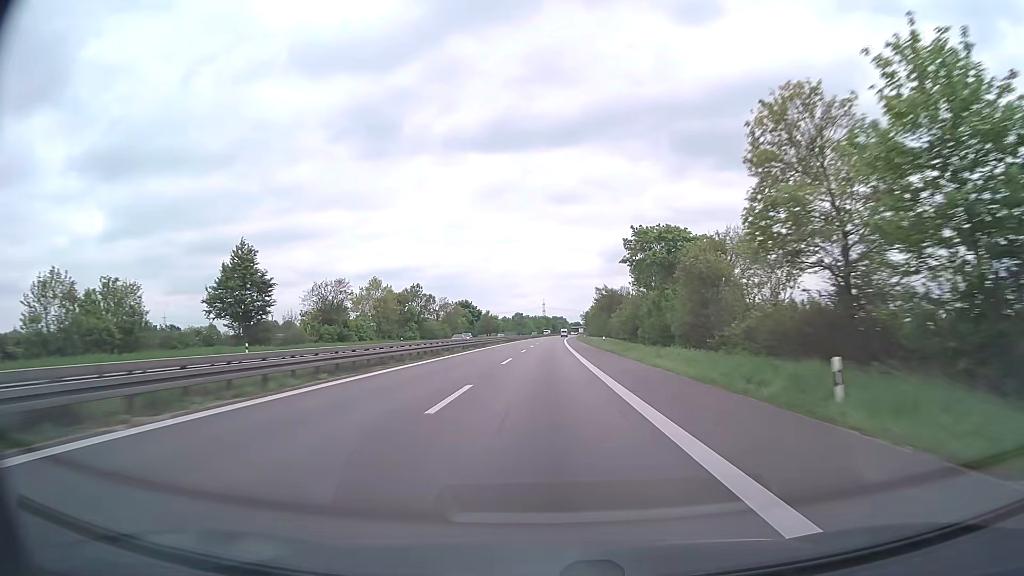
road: trunk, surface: asphalt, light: Day
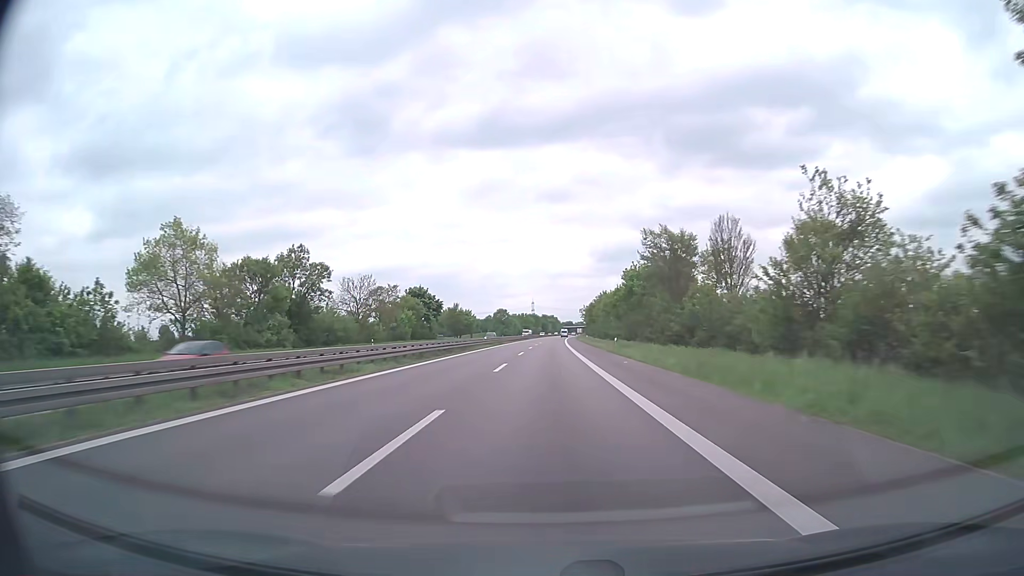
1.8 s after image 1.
(+0.5, +59.9) m; +1°
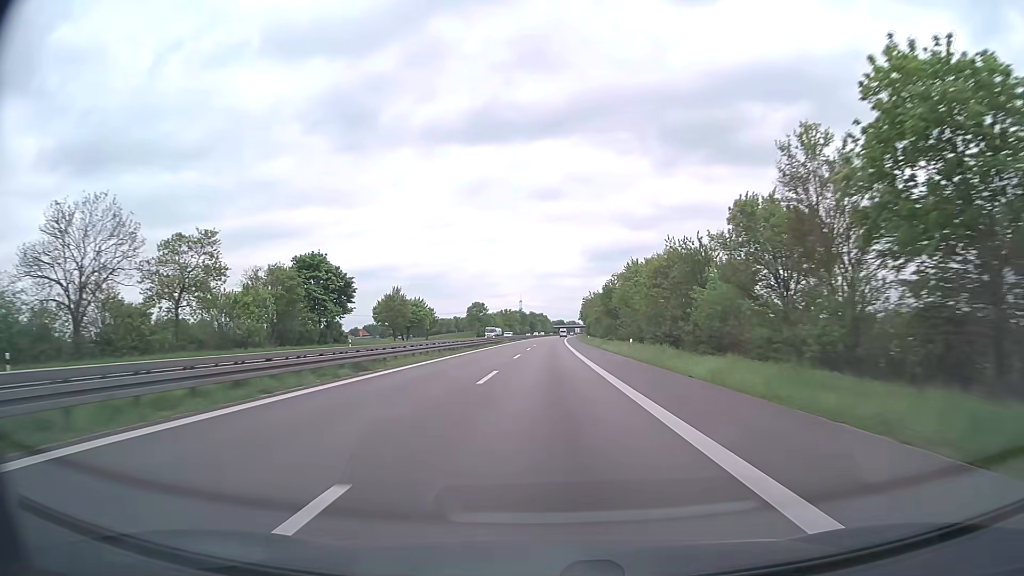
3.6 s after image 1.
(+0.5, +60.0) m; +1°
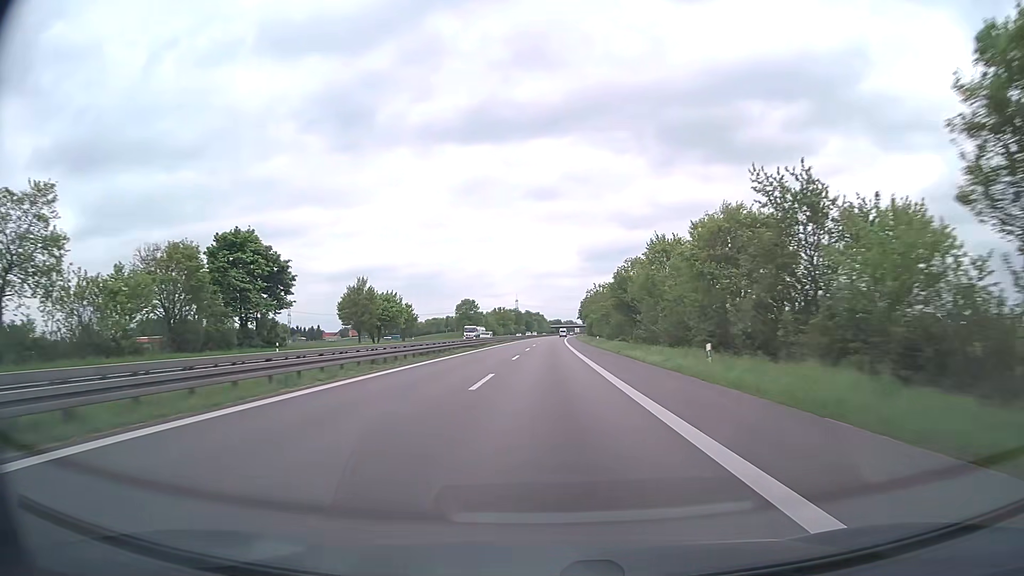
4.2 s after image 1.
(+0.1, +20.0) m; 0°
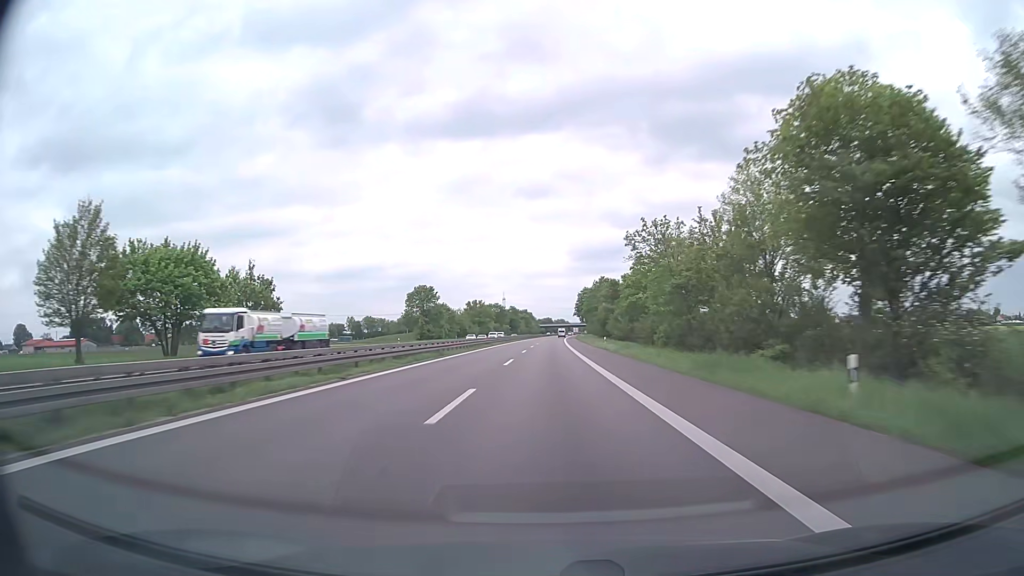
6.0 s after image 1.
(+0.4, +60.1) m; +1°
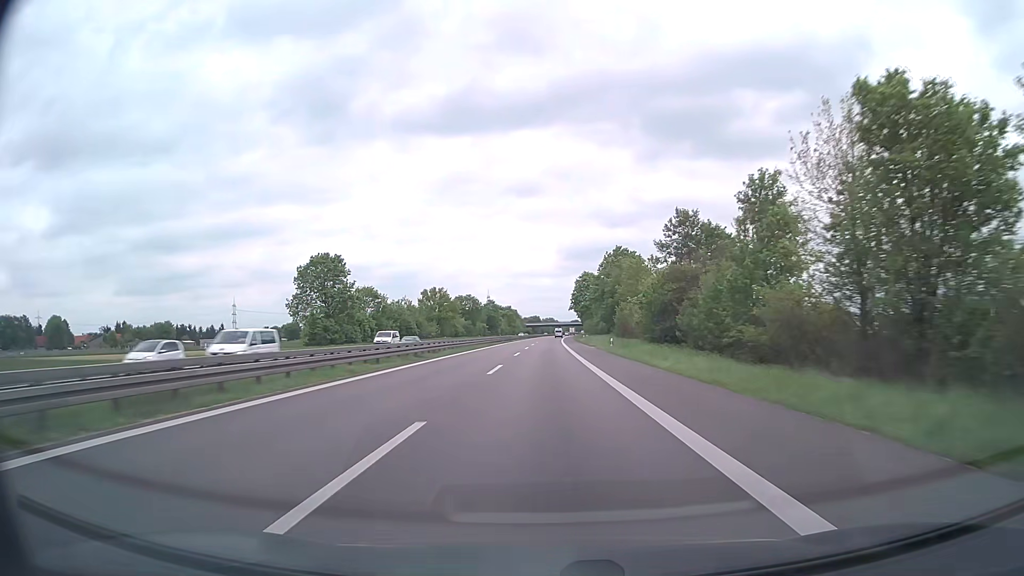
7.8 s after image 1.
(+0.5, +60.2) m; +1°
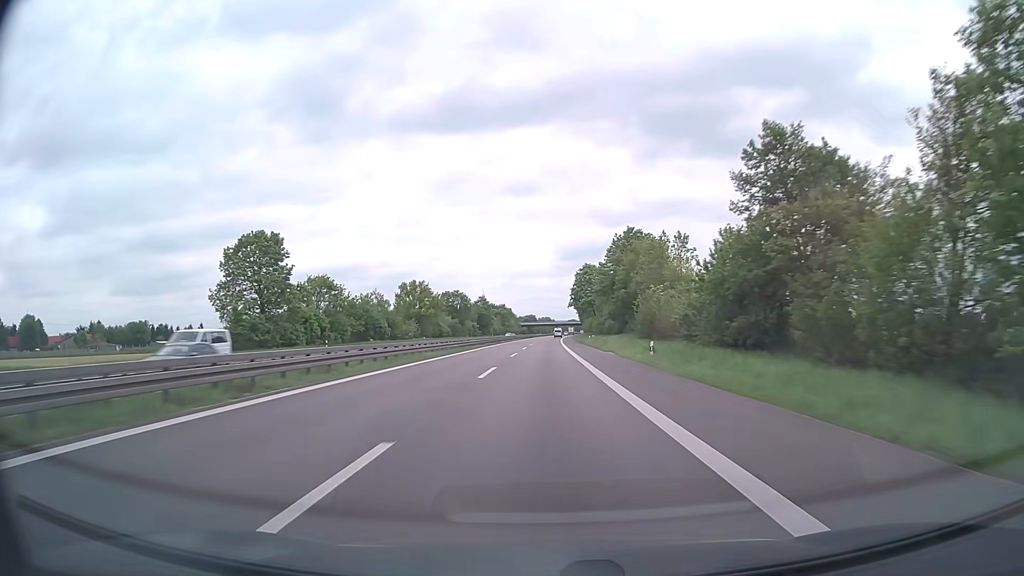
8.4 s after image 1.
(+0.1, +20.1) m; 0°
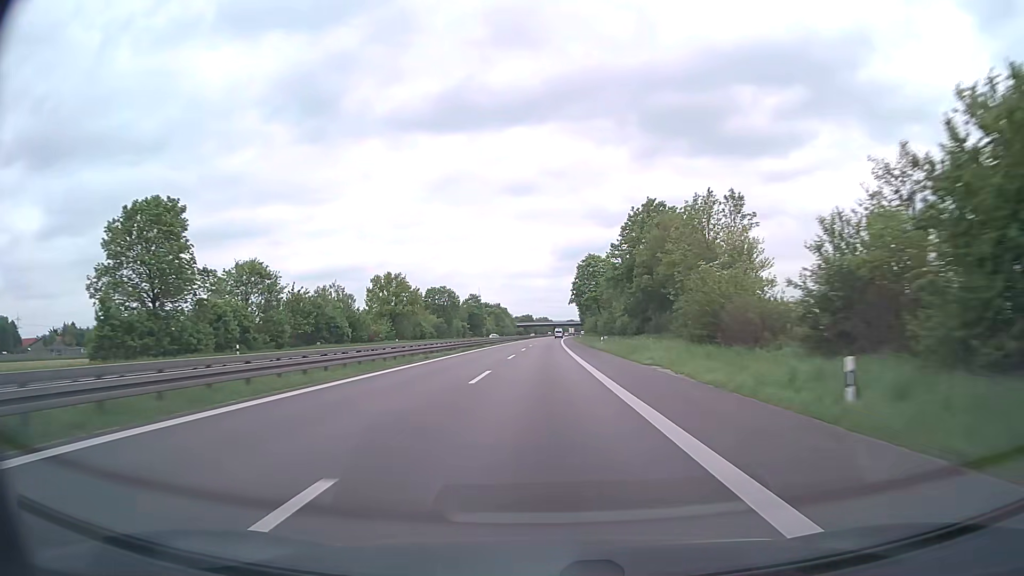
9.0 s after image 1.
(+0.1, +20.1) m; 0°
(0, +10) (0, +20) (0, +30) (0, +40) (0, +50) (0, +60) (0, +70) (+1, +80) (+1, +90) (+1, +100) m
